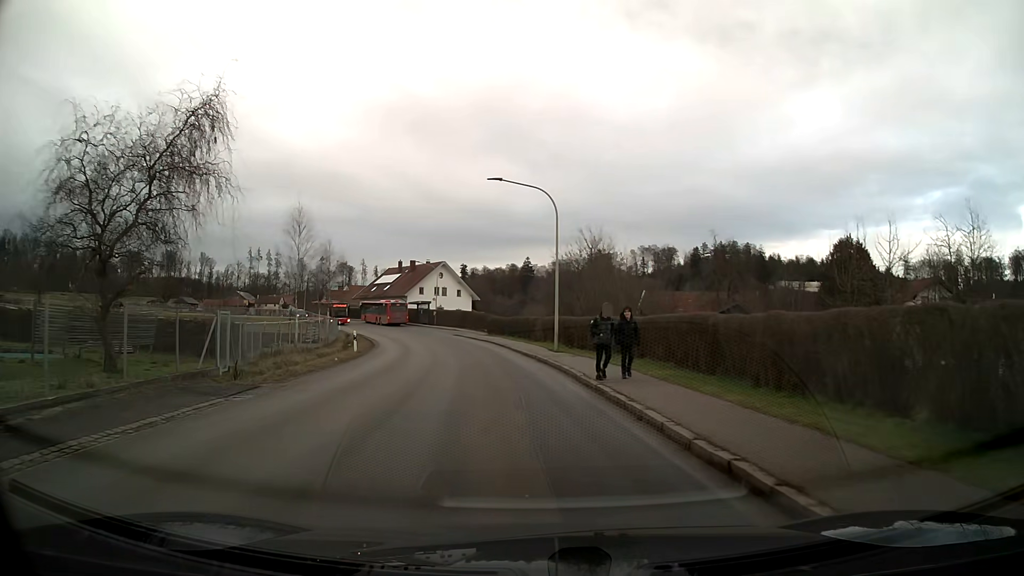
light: Day
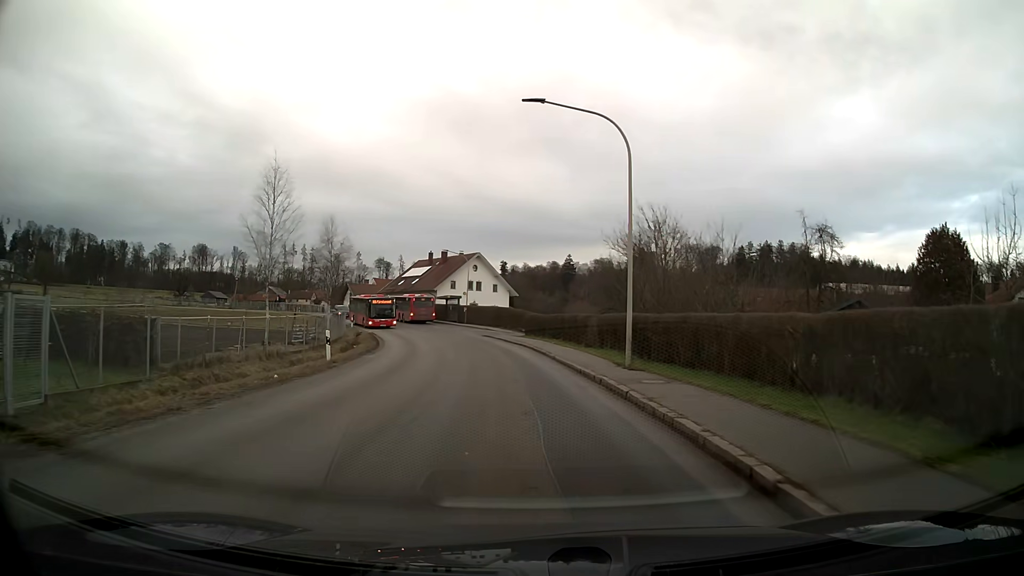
(-0.3, +10.3) m; -3°
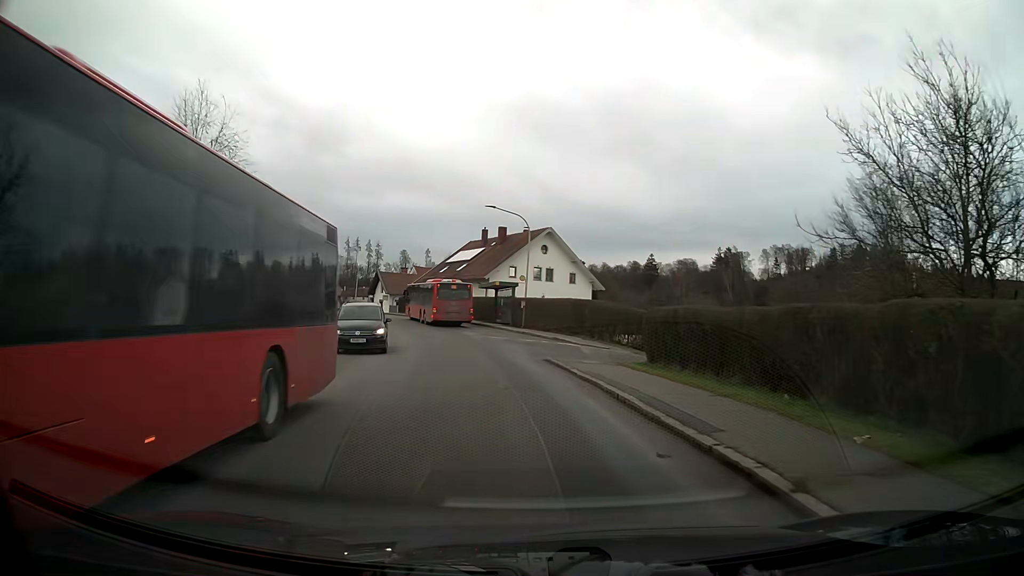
(-1.4, +26.9) m; -7°
(0, +10) (-2, +20) (-4, +30) (-6, +39) (-9, +49) (-13, +58) (-16, +68) (-21, +77) (-25, +86) (-29, +95) m
